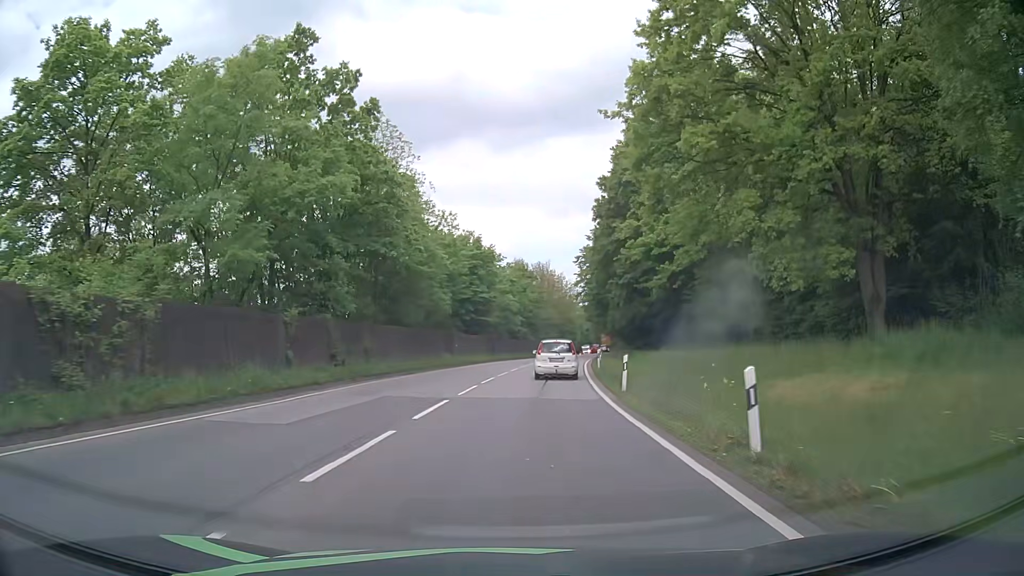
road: primary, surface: asphalt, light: Day
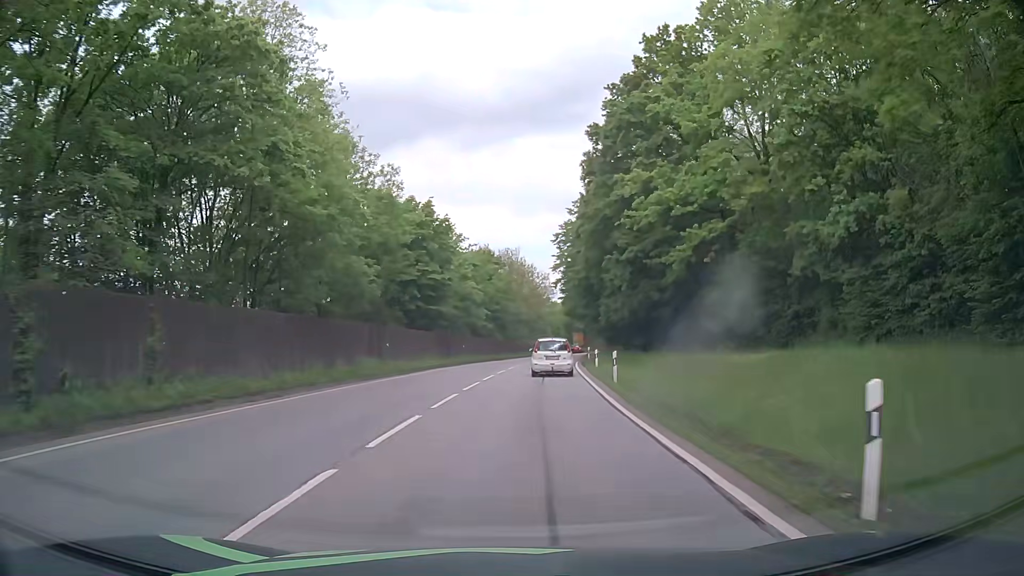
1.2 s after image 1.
(+0.4, +15.5) m; +3°
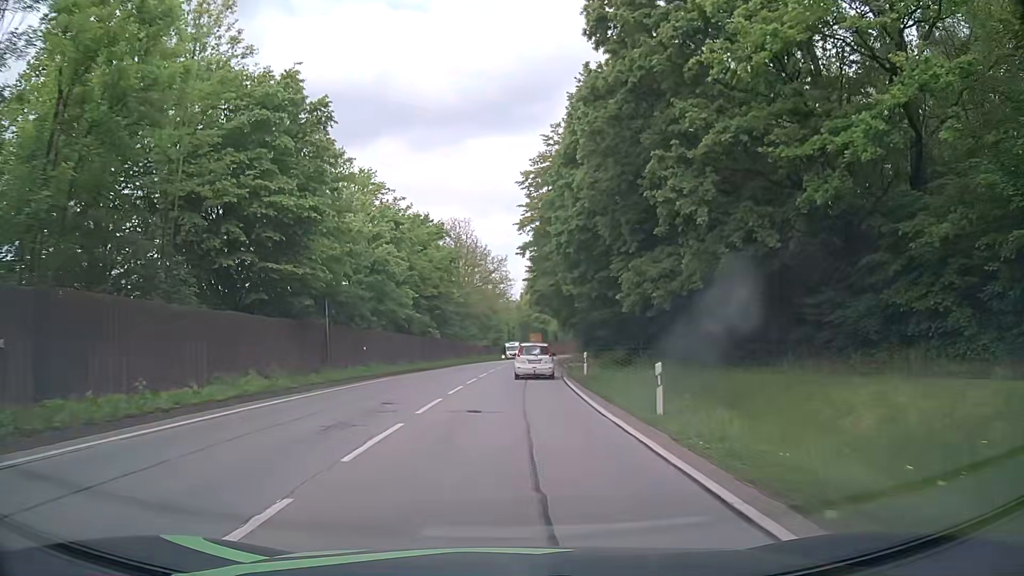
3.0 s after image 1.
(+0.9, +23.4) m; +4°
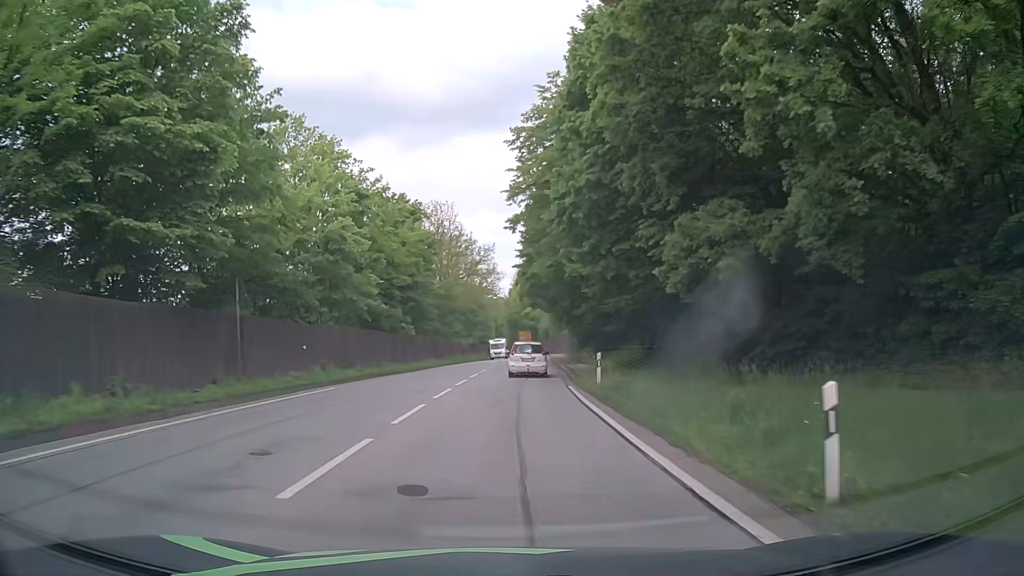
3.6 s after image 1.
(+0.2, +7.9) m; +2°
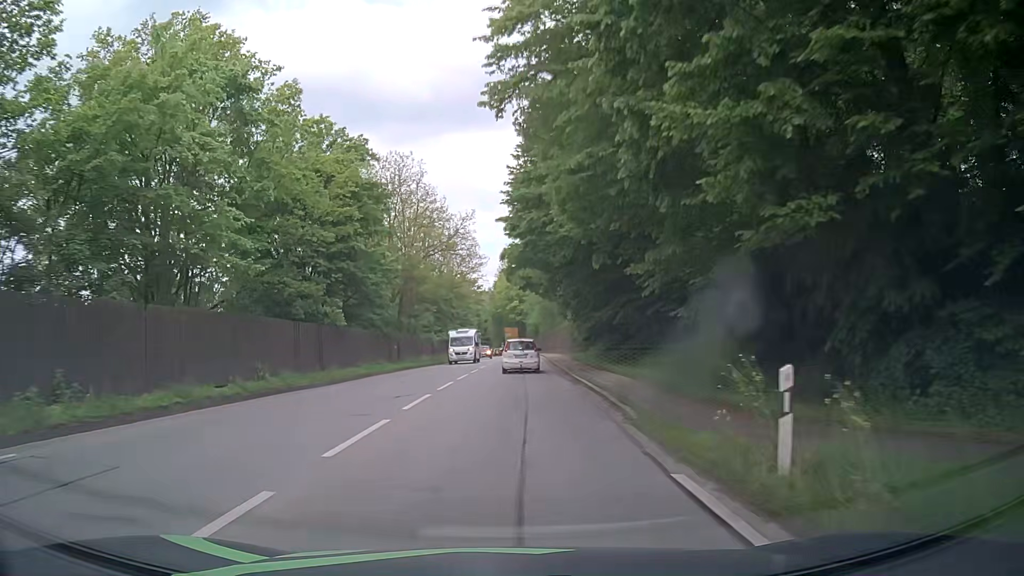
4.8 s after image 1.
(+0.2, +15.8) m; +1°
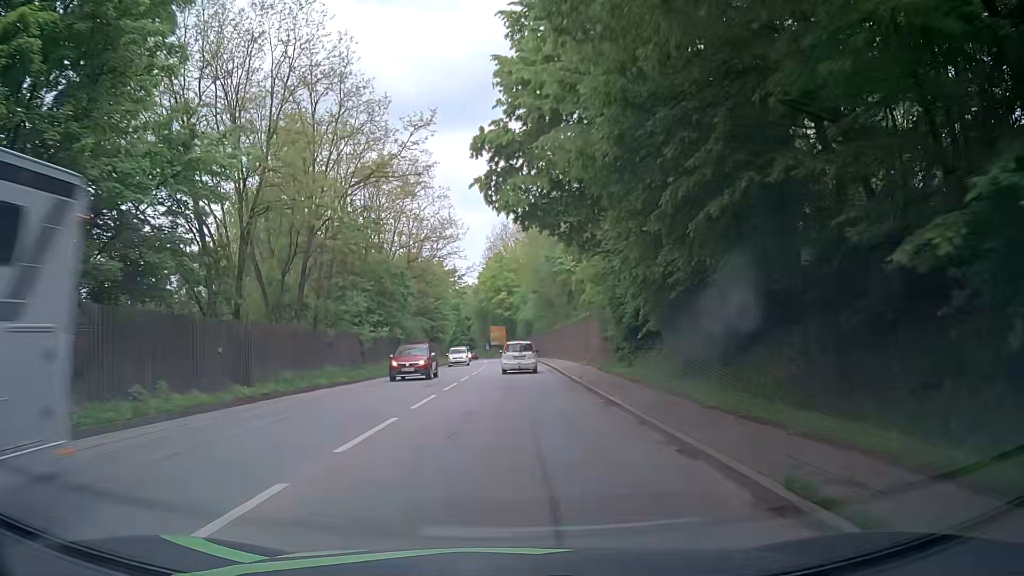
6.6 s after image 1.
(+0.4, +23.6) m; +1°
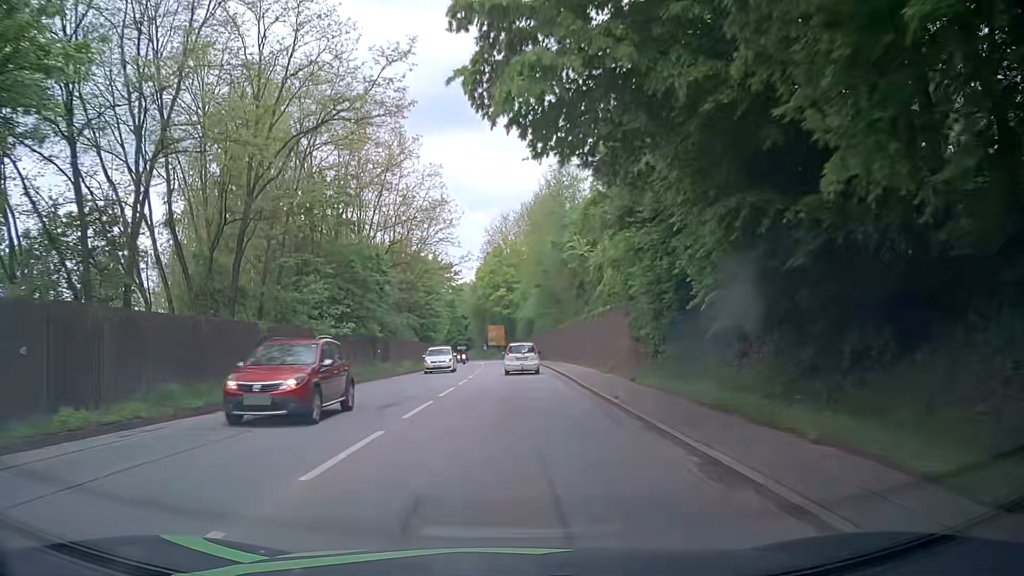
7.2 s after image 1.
(0.0, +7.8) m; +1°
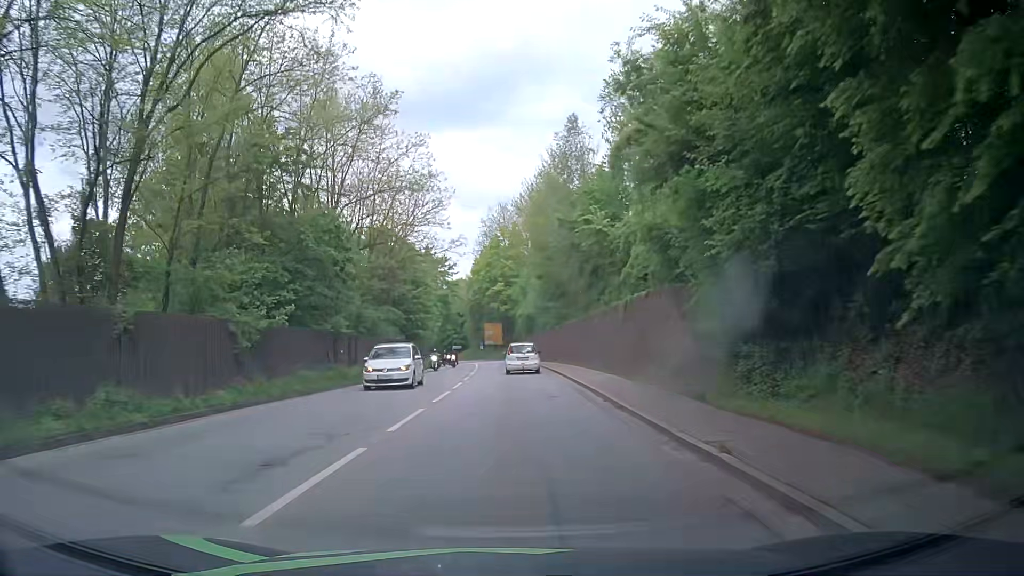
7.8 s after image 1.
(0.0, +7.8) m; 0°
(0, +10) (0, +20) (0, +30) (0, +40) (0, +50) (0, +60) (-1, +70) (-2, +80) (-3, +90) (-4, +100) m
